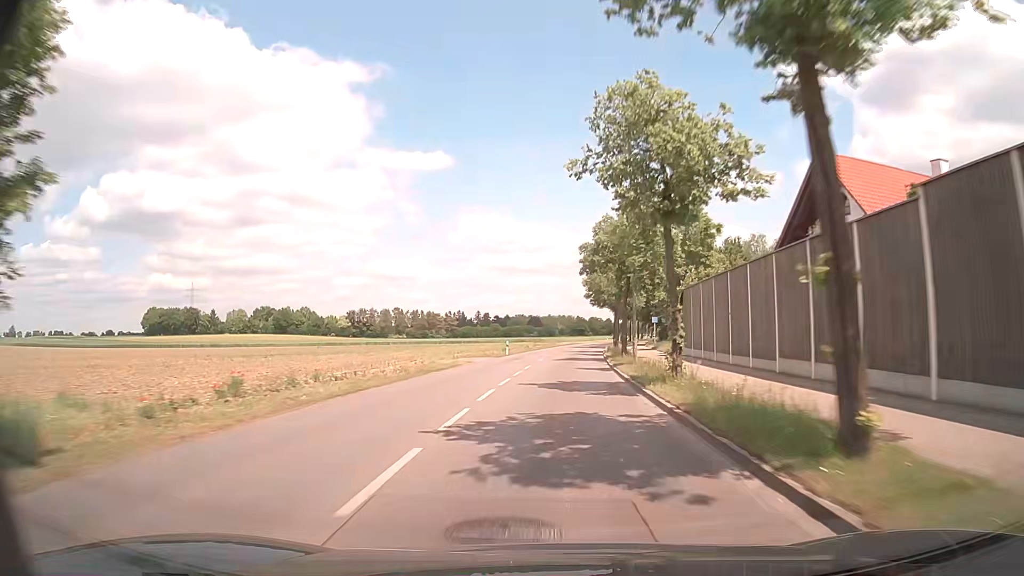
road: tertiary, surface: asphalt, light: Day
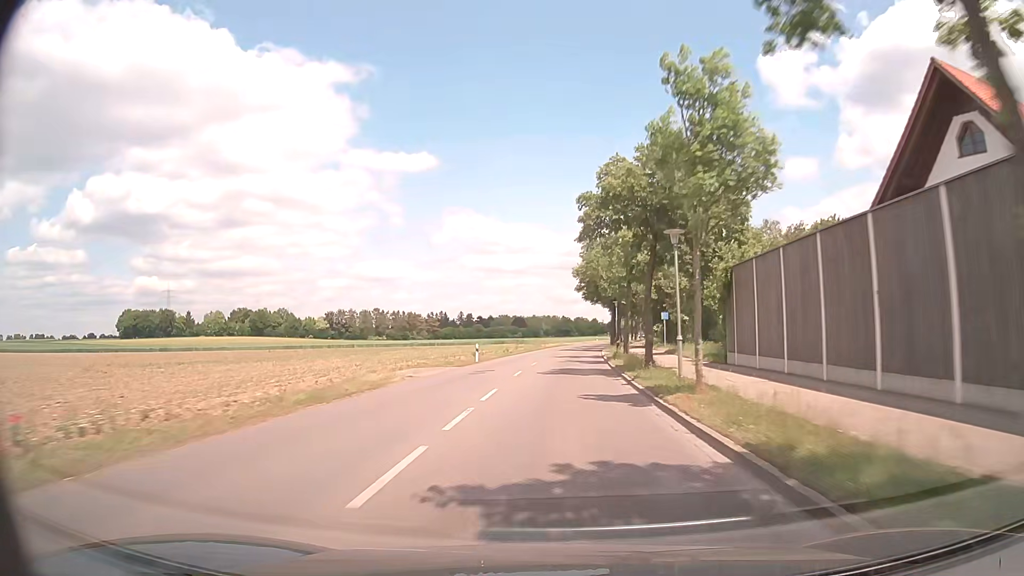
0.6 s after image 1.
(+0.1, +13.0) m; +1°
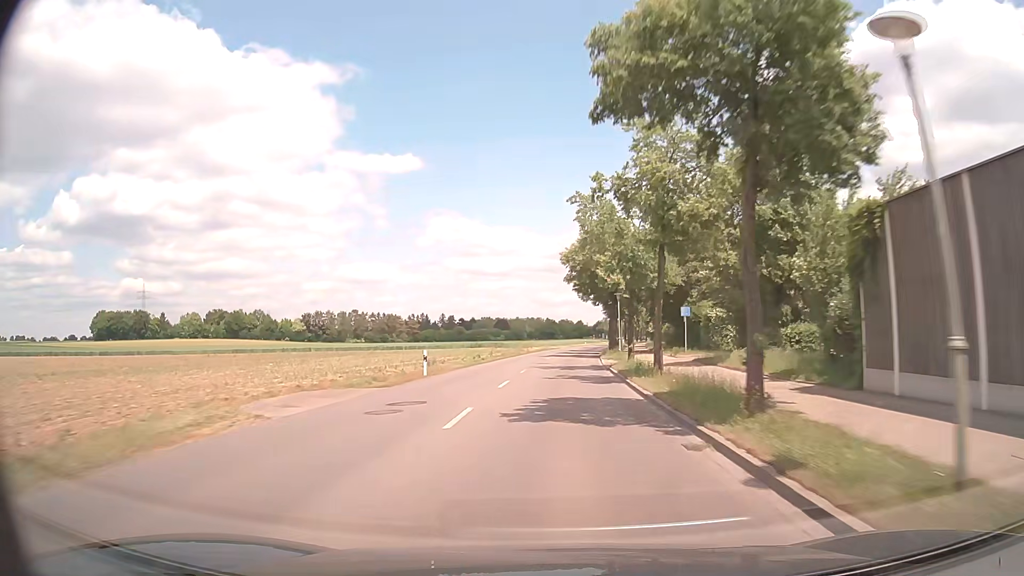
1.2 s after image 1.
(+0.2, +13.0) m; +2°
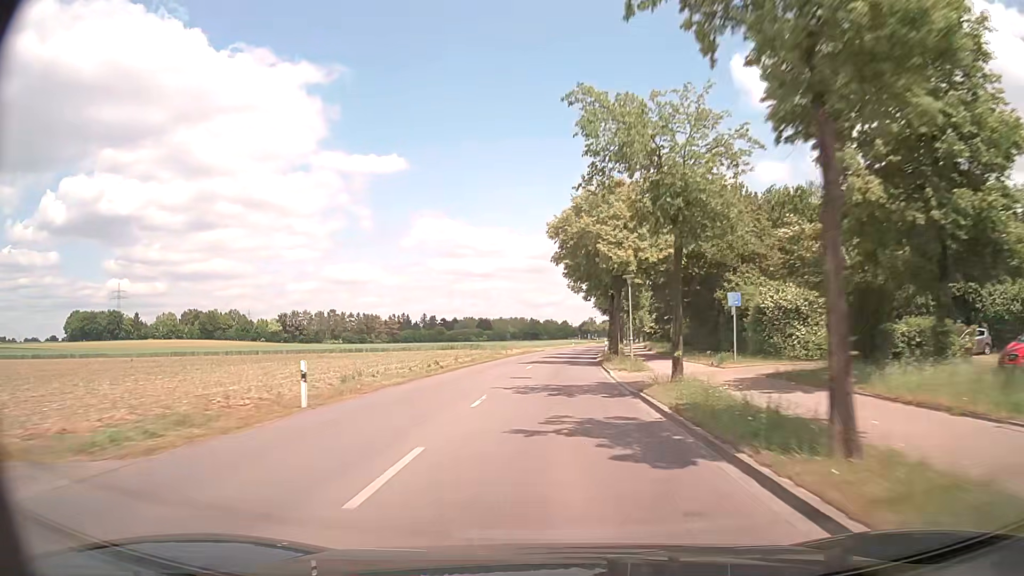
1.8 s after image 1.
(+0.1, +12.9) m; +1°
